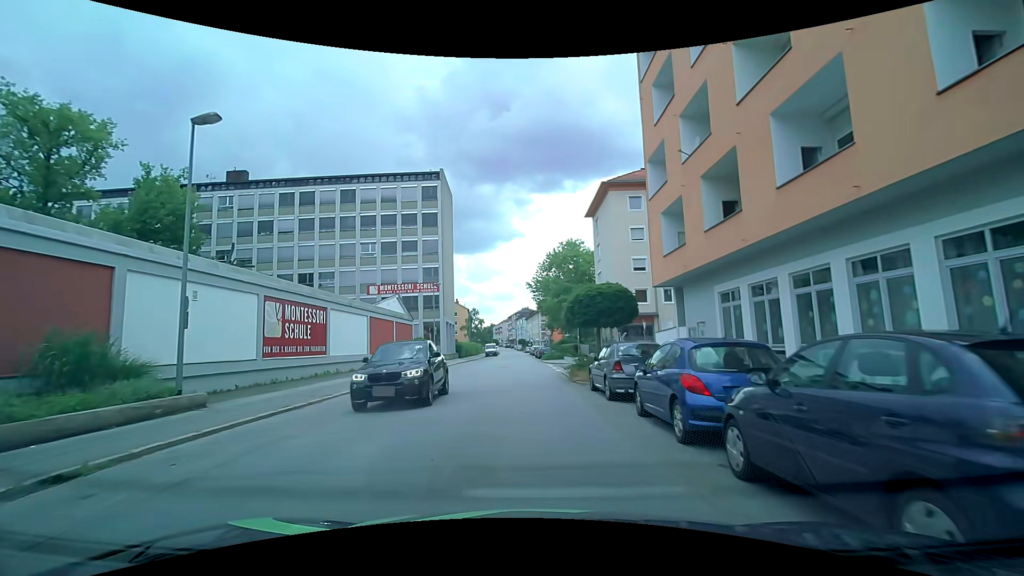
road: tertiary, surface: asphalt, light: Day
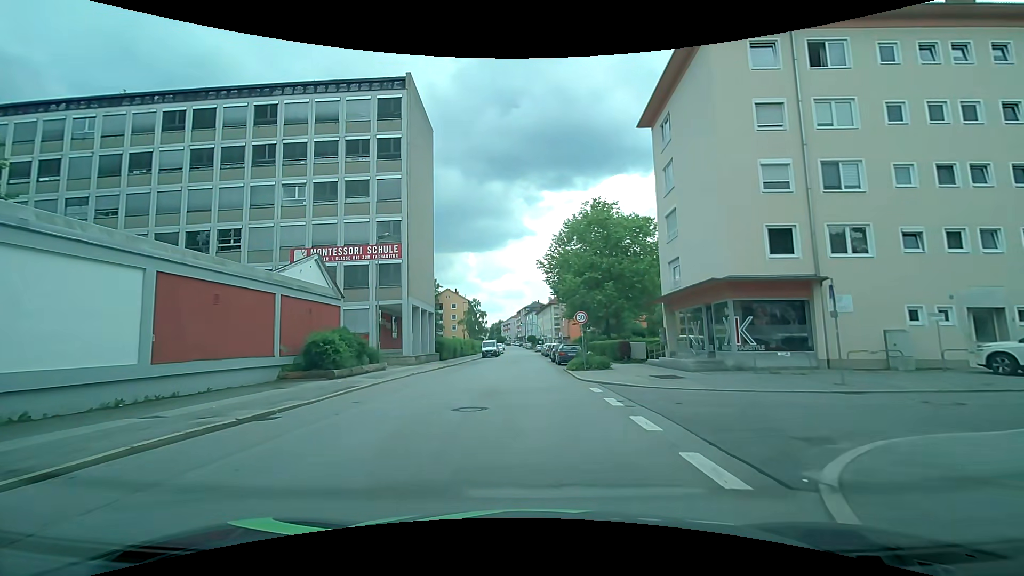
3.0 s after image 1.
(-0.5, +22.8) m; -2°
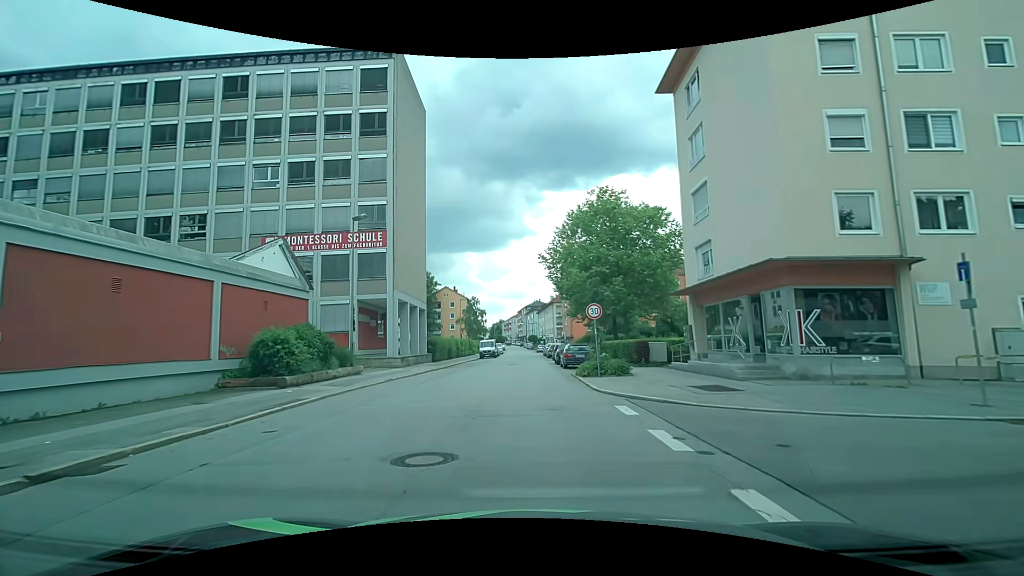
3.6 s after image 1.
(0.0, +4.6) m; 0°
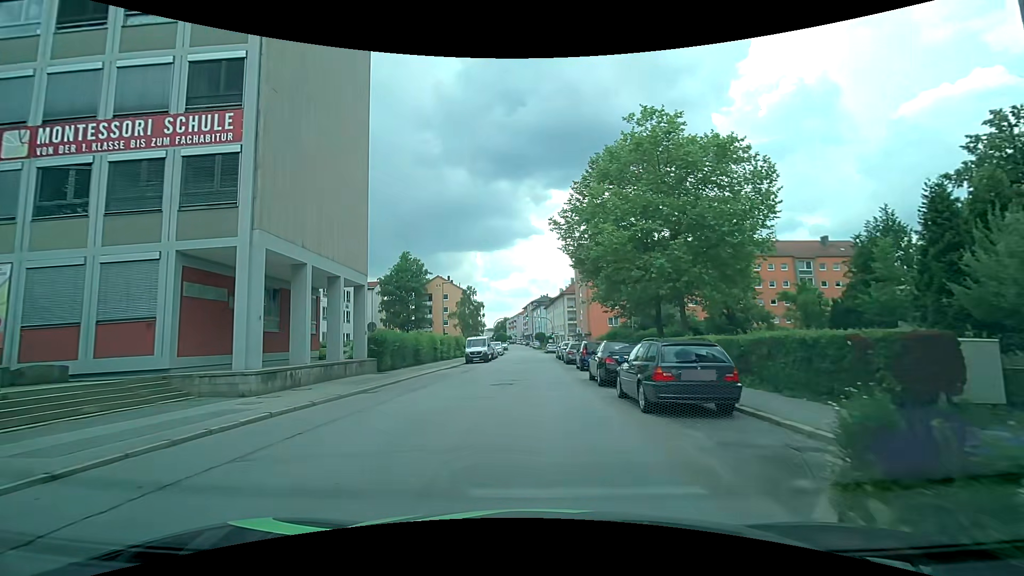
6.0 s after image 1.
(-0.2, +18.8) m; 0°
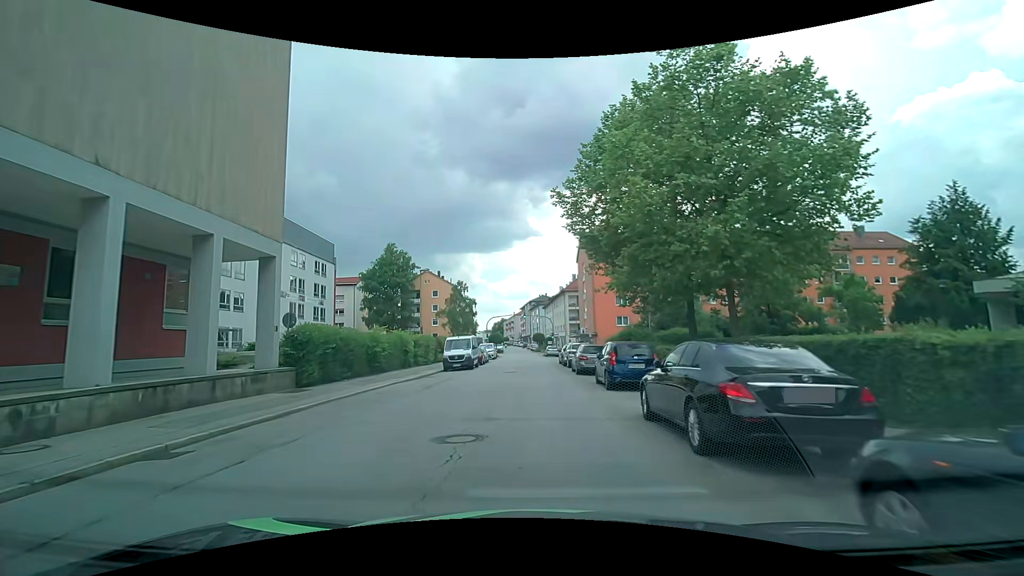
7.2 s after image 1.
(0.0, +9.6) m; 0°
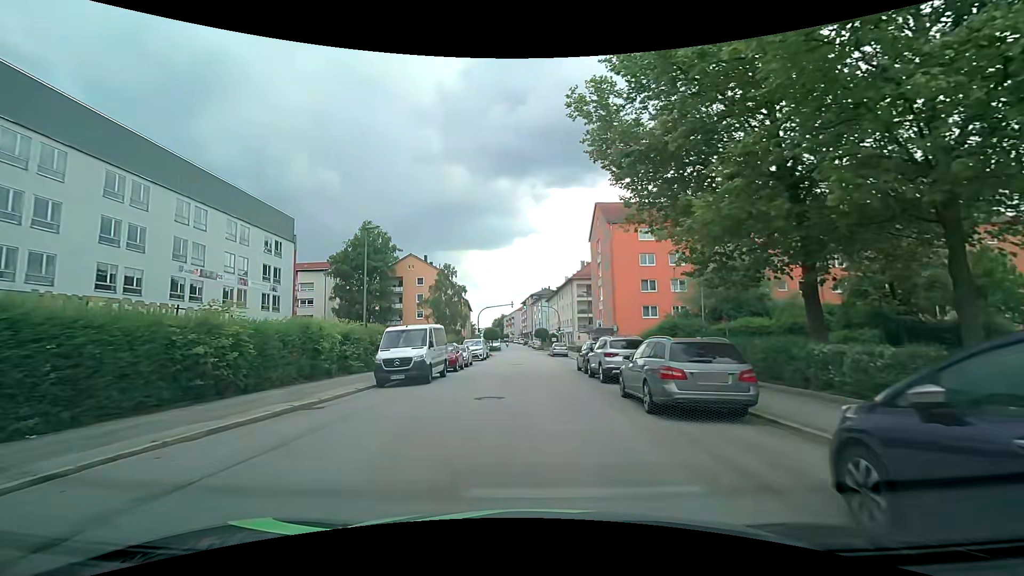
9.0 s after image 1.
(0.0, +14.8) m; -1°
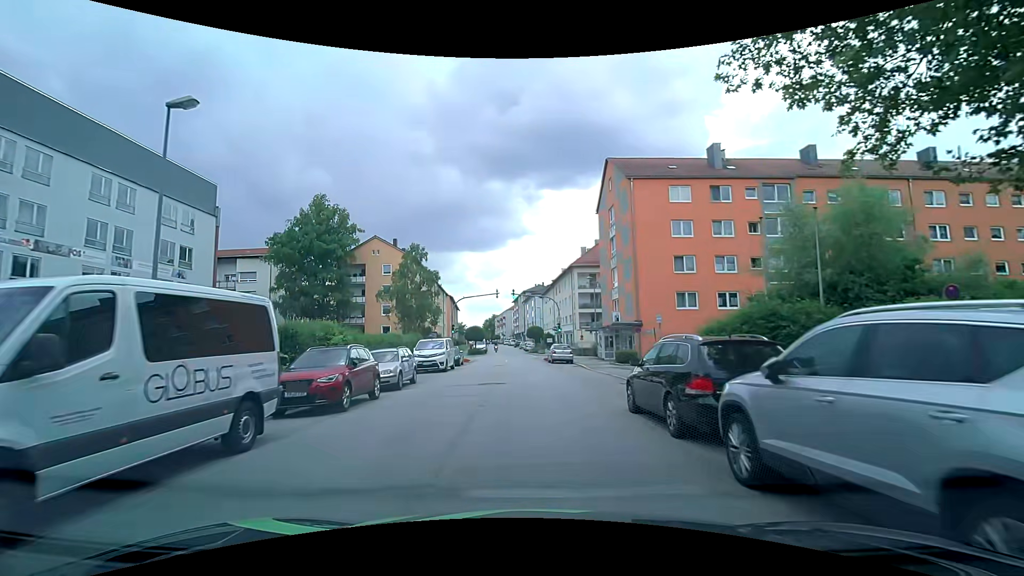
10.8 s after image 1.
(+0.3, +15.1) m; +2°
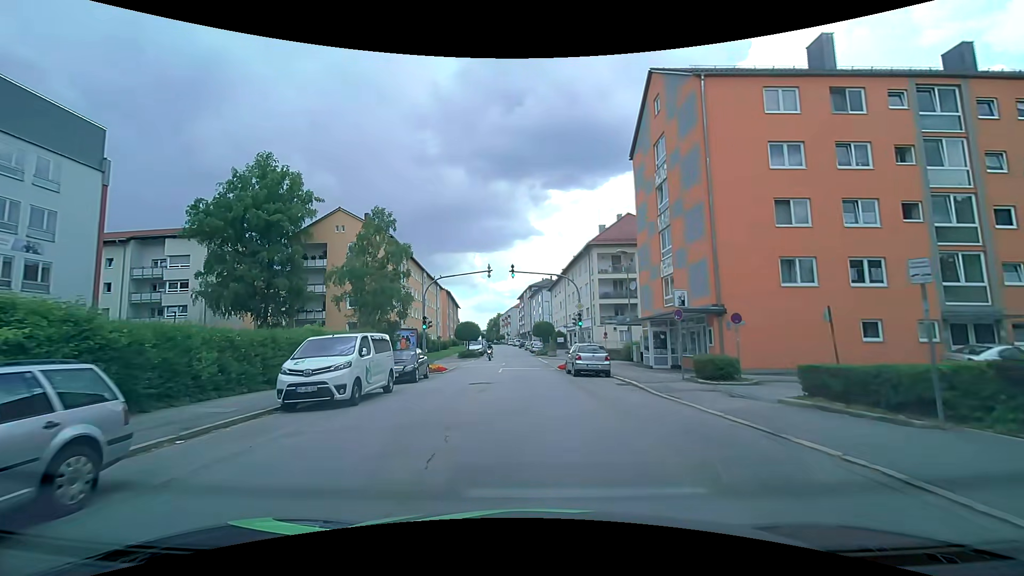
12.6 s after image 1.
(-0.1, +15.0) m; -1°
(0, +10) (0, +20) (-1, +30) (-1, +40) (-2, +50) (-2, +60) (-3, +70) (-3, +80) (-4, +90) (-5, +100) m
